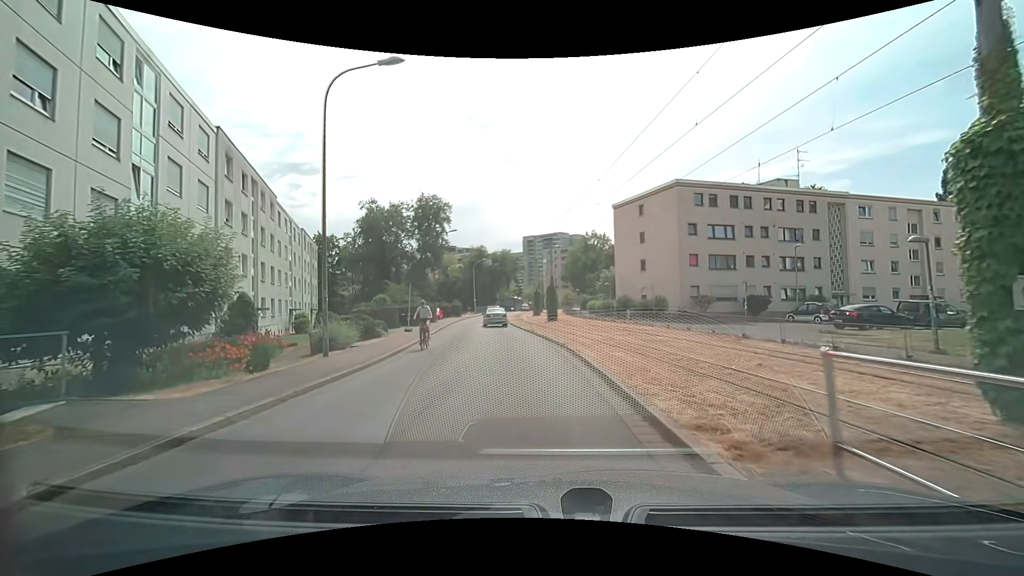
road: residential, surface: asphalt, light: Day
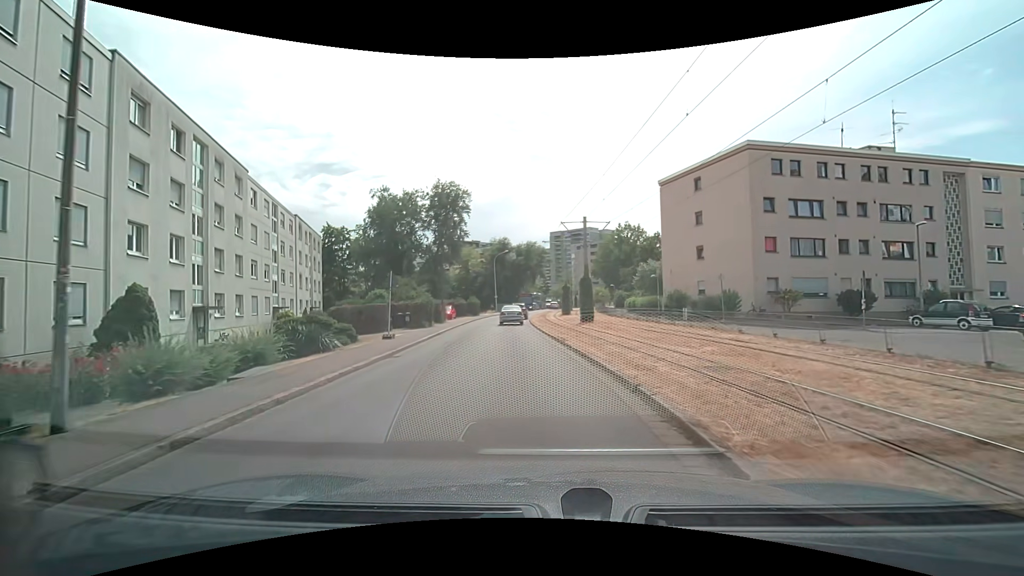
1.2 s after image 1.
(-0.3, +9.1) m; -3°
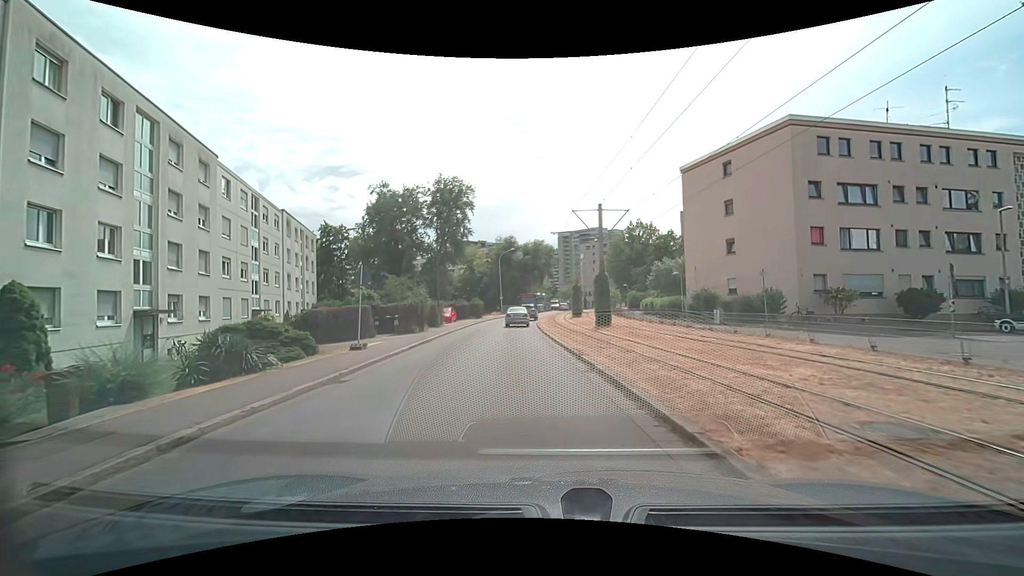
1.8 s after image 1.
(0.0, +4.6) m; -1°
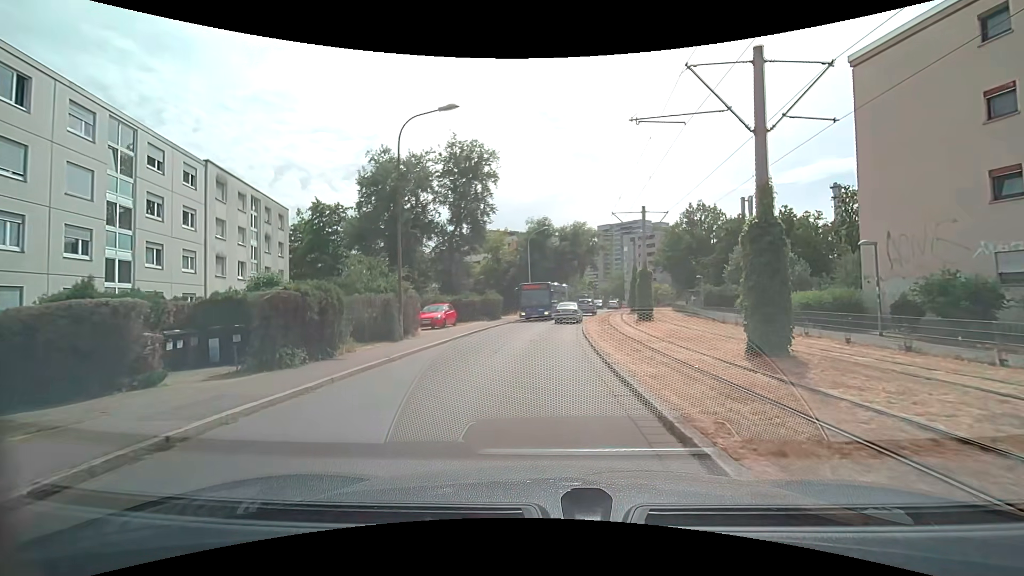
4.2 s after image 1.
(-0.7, +17.3) m; -5°
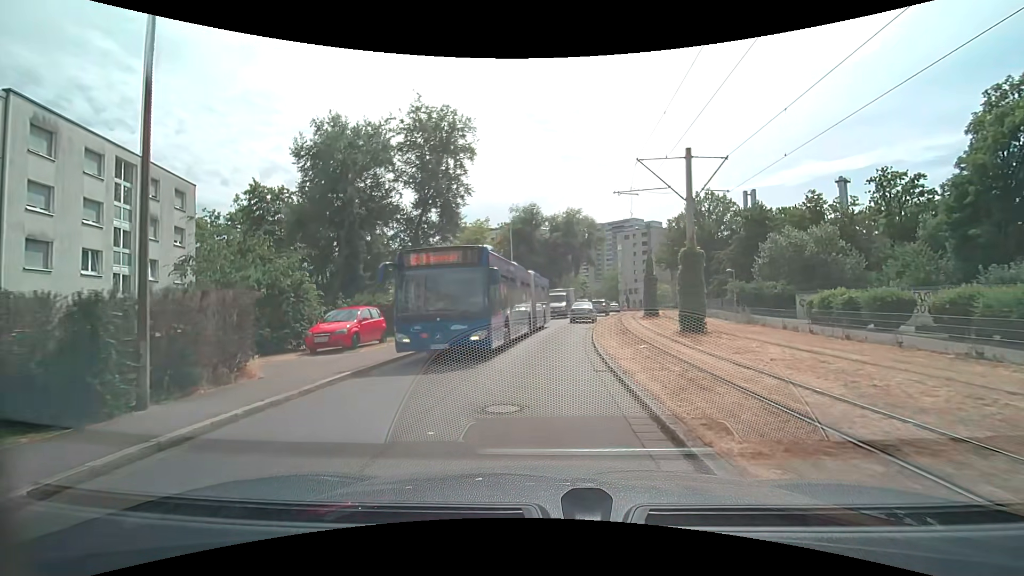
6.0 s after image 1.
(+0.2, +12.0) m; +2°
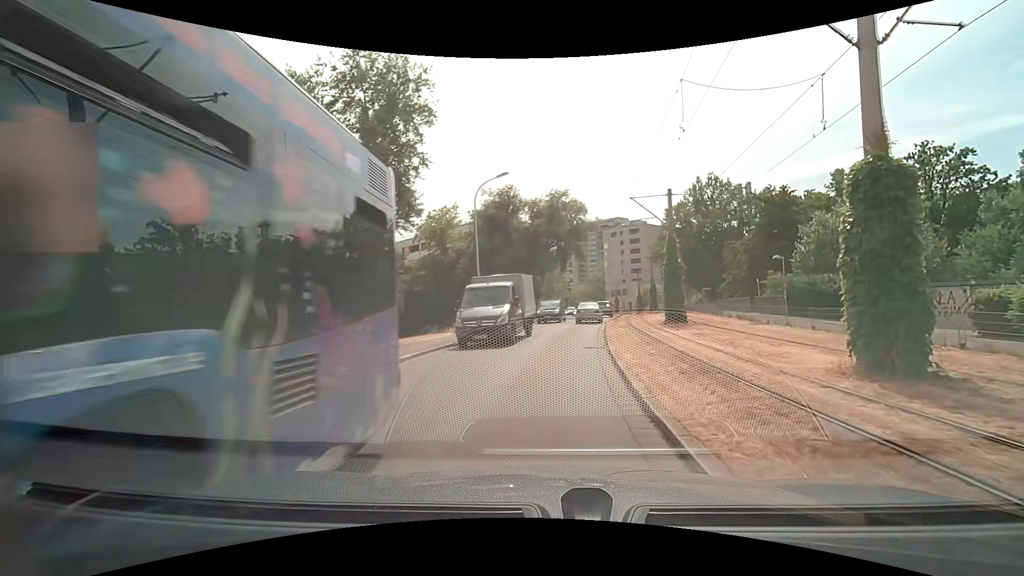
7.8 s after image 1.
(+0.1, +11.9) m; +2°
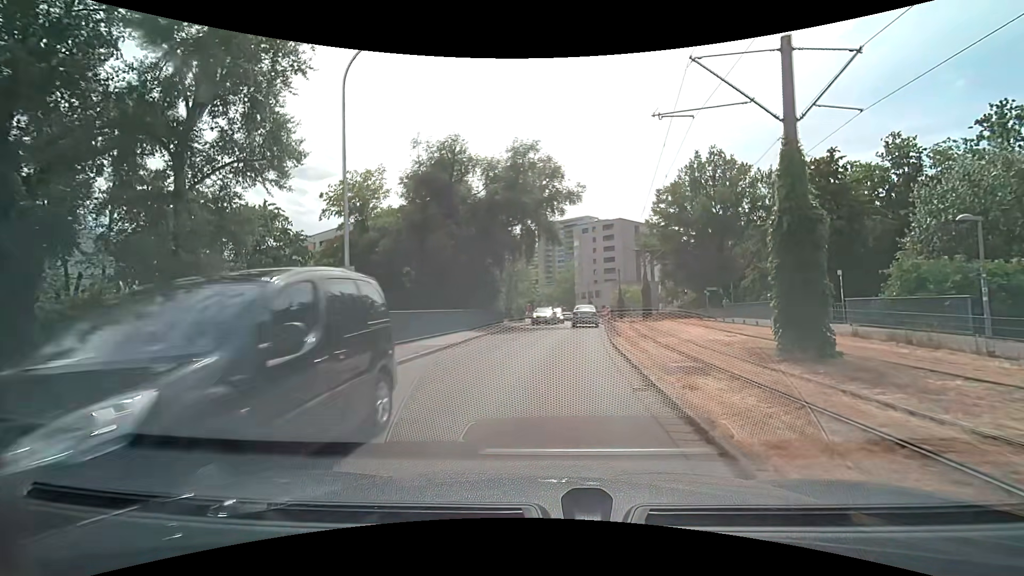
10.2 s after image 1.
(+0.4, +16.2) m; +4°
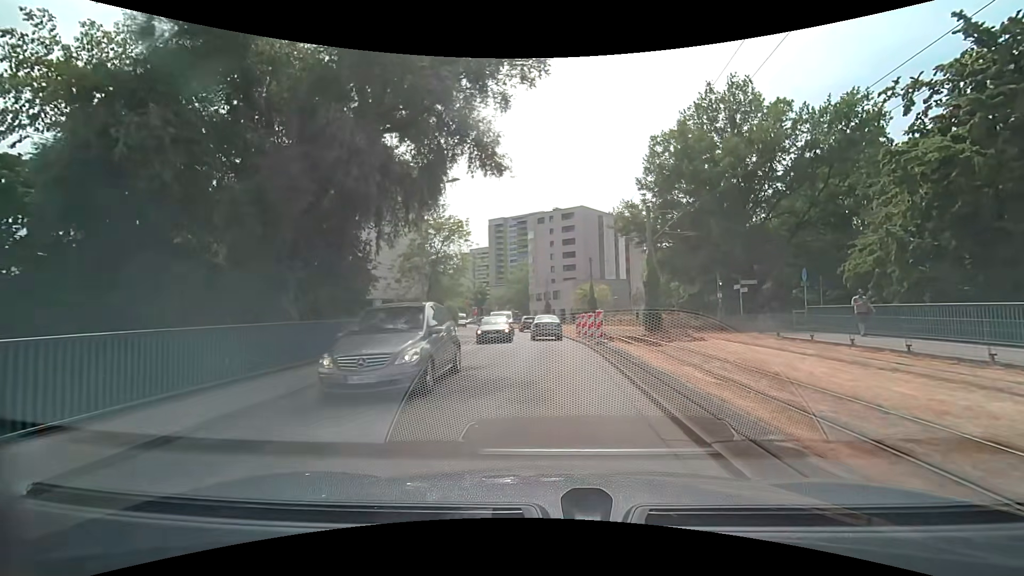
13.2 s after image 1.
(+0.9, +21.3) m; +5°
(0, +10) (0, +20) (0, +30) (0, +40) (-1, +50) (-3, +60) (-4, +70) (-7, +79) (-9, +89) (-12, +99) m
